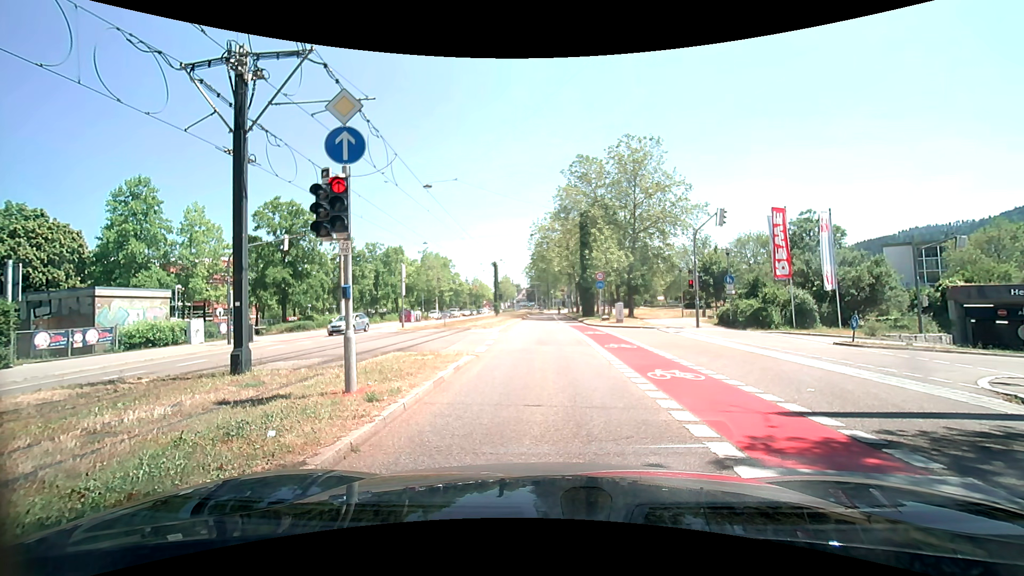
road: secondary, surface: asphalt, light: Day
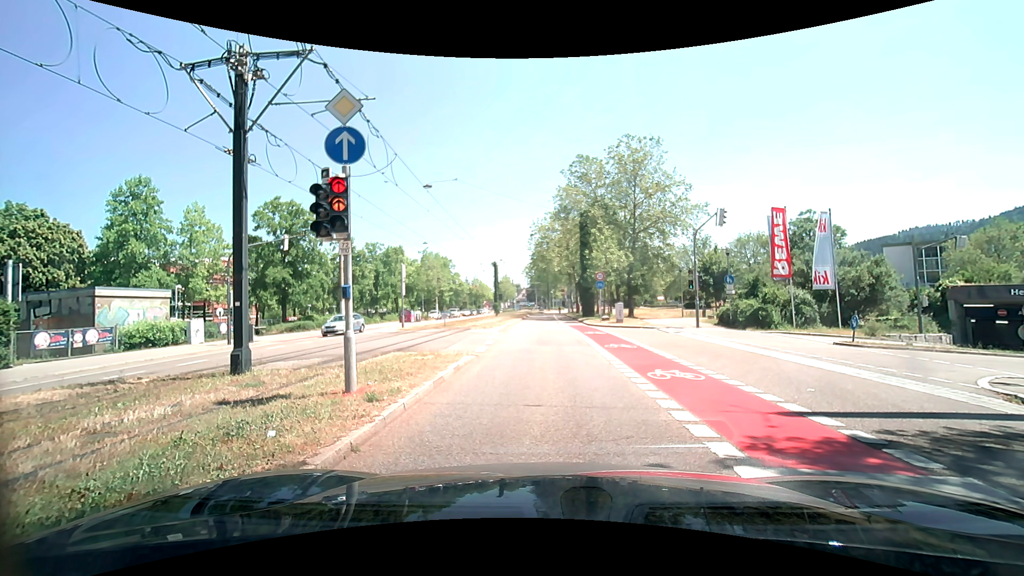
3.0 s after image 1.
(0.0, 0.0) m; 0°
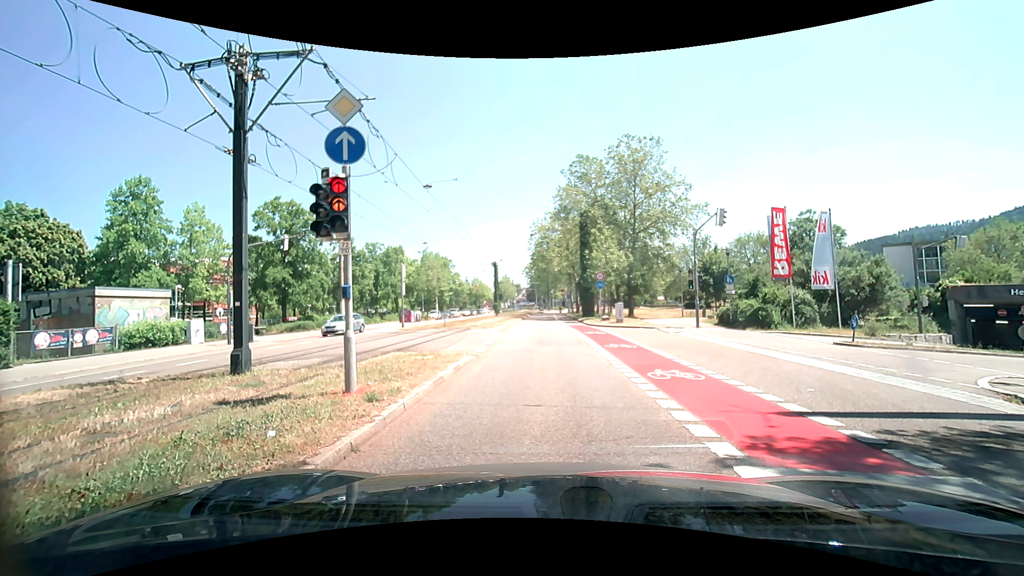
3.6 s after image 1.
(0.0, 0.0) m; 0°
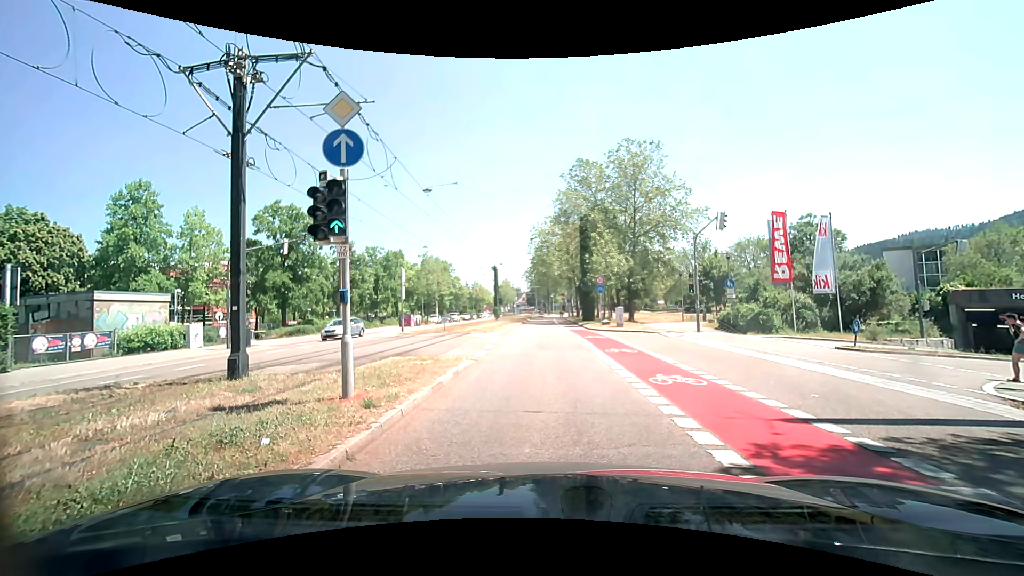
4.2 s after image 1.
(0.0, +0.1) m; 0°
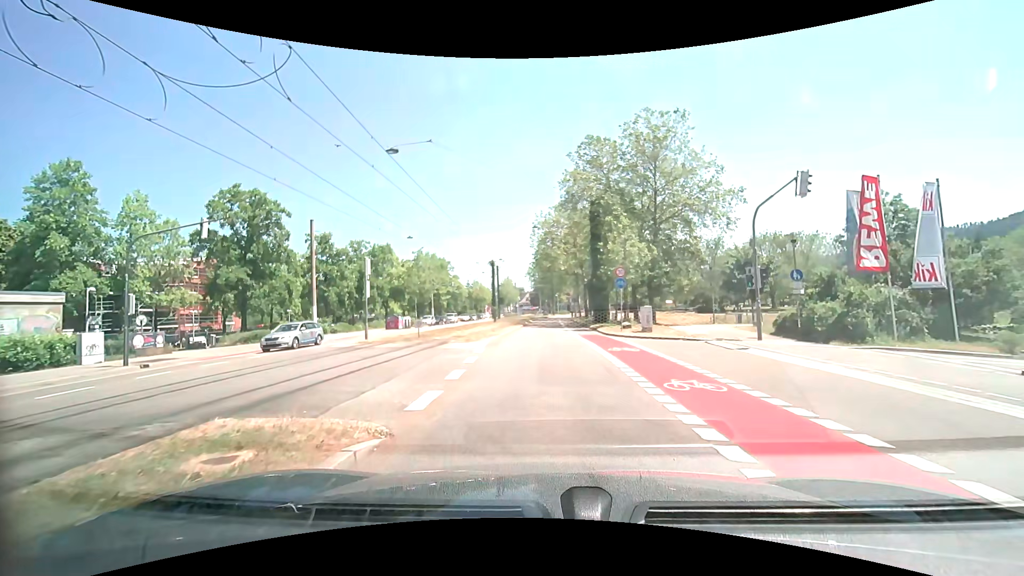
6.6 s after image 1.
(-0.3, +8.1) m; -2°
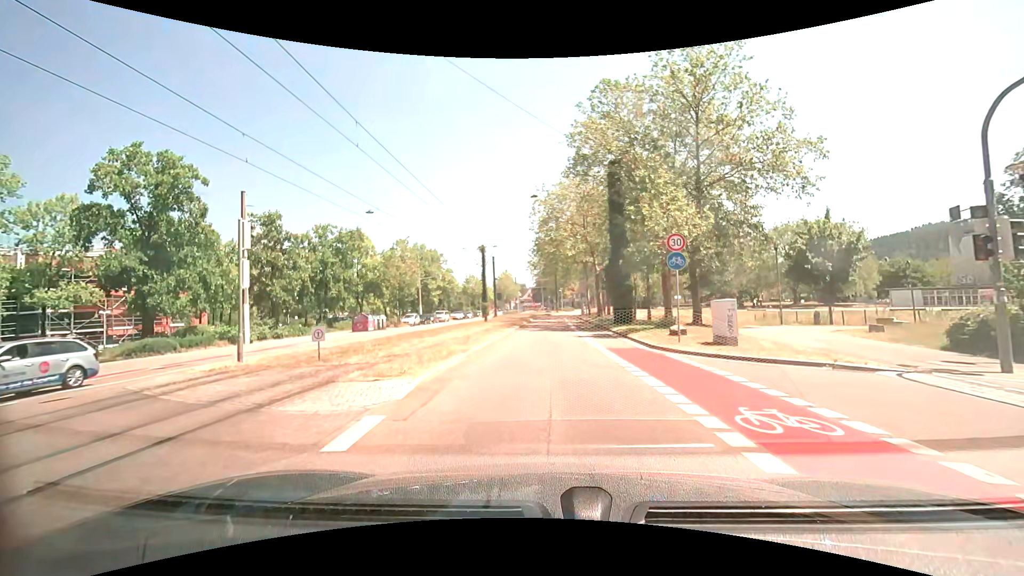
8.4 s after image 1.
(-0.1, +11.1) m; -1°
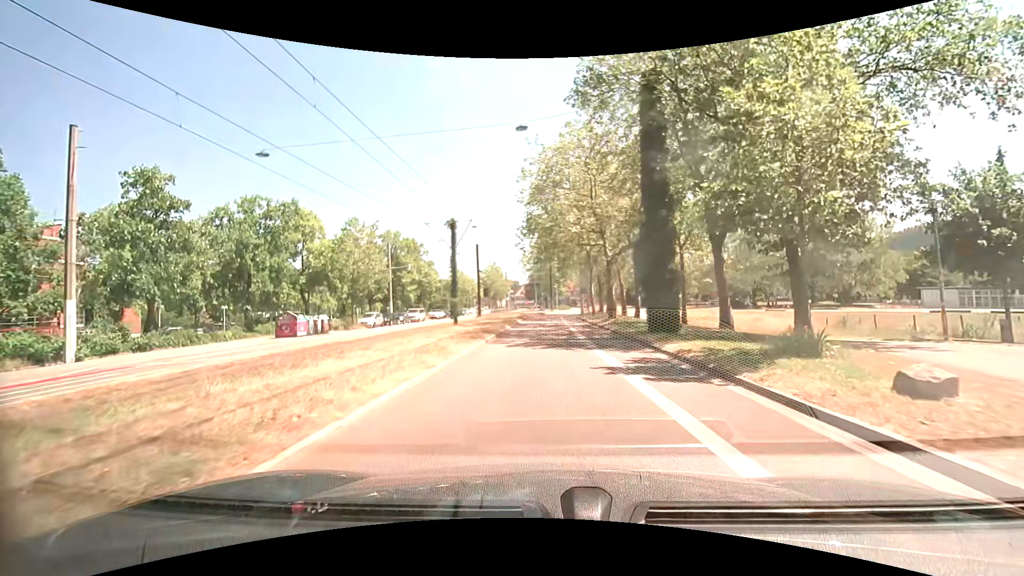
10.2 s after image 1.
(+0.2, +12.5) m; +1°
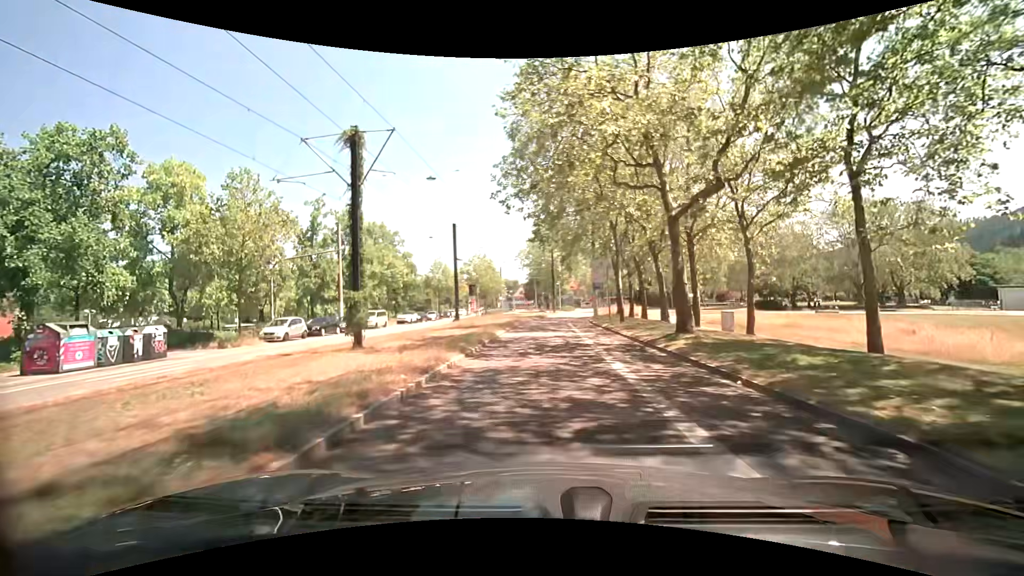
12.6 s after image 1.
(-0.1, +17.3) m; -1°
(0, +10) (0, +20) (0, +30) (+1, +40) (+1, +50) (+2, +60) (+4, +70) (+6, +80) (+8, +89) (+10, +99) m
